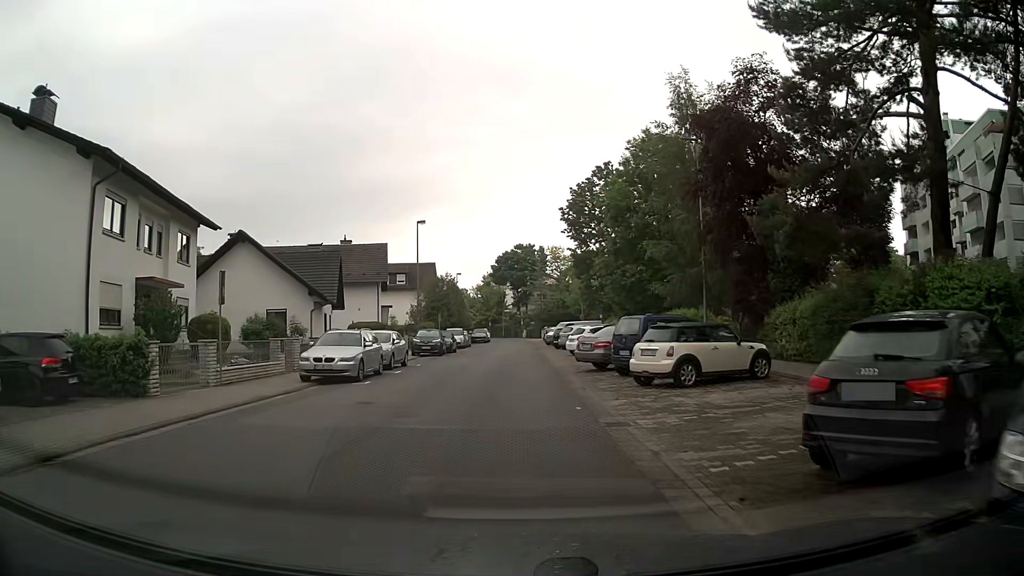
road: residential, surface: asphalt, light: Day
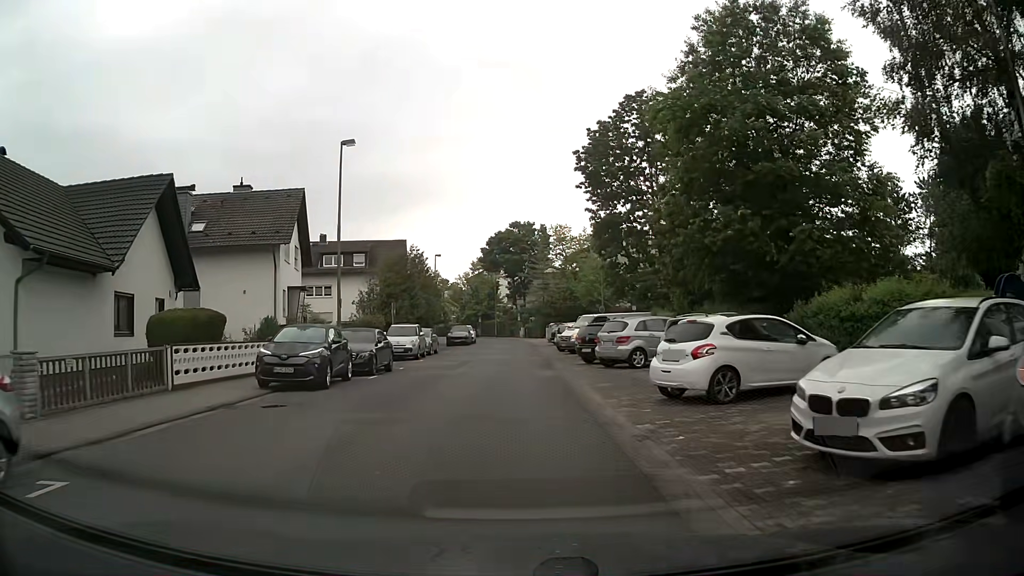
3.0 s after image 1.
(+0.4, +23.2) m; +1°
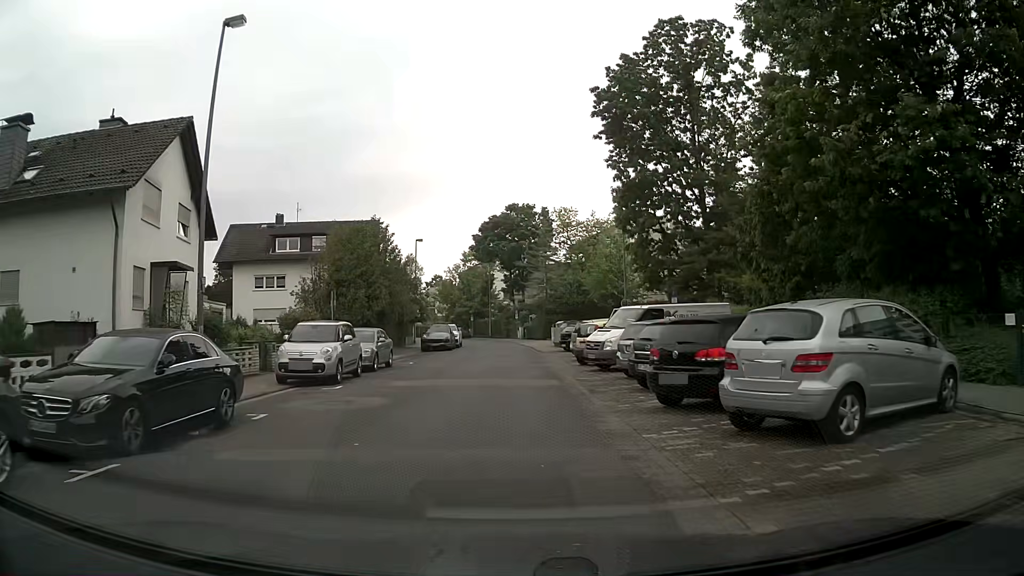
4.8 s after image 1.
(-0.1, +13.9) m; +1°
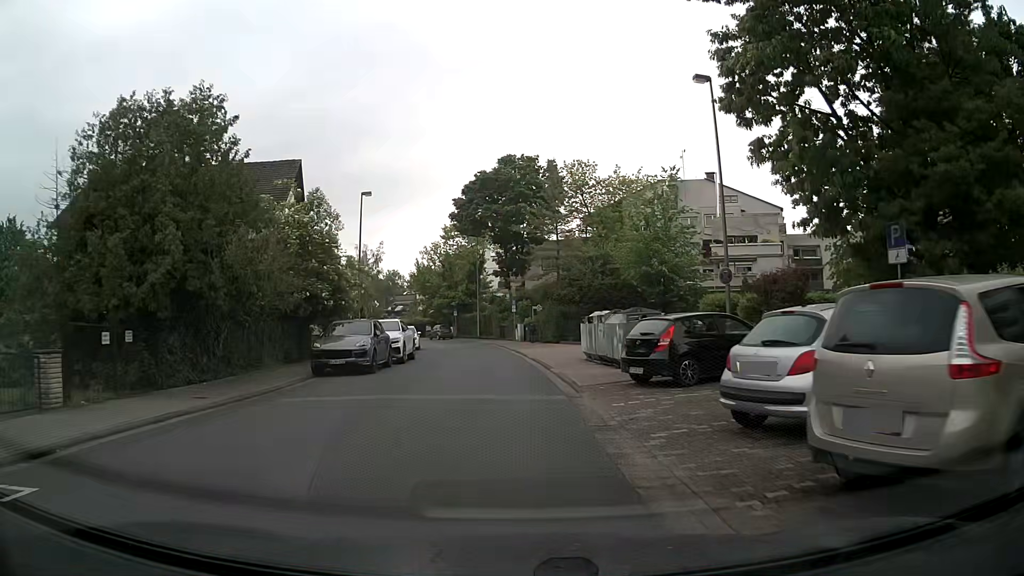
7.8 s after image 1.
(-0.3, +23.2) m; -1°
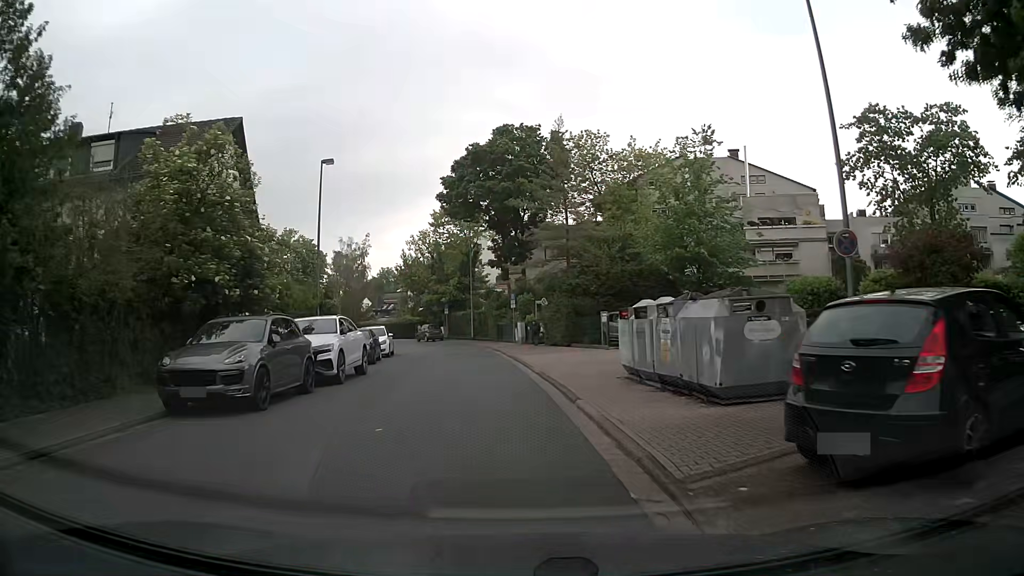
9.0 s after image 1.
(+0.1, +9.3) m; 0°
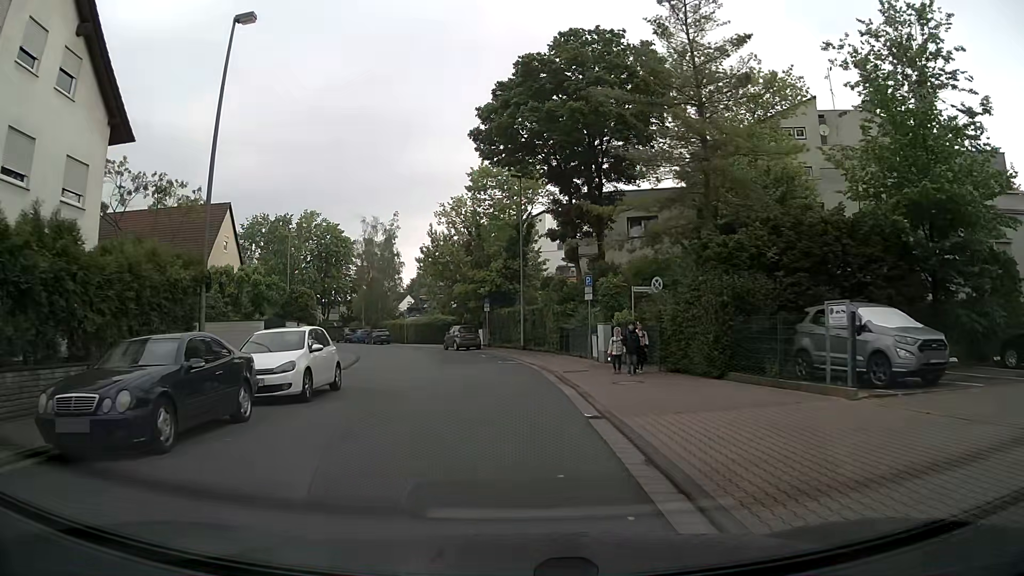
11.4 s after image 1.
(-0.6, +18.5) m; -4°
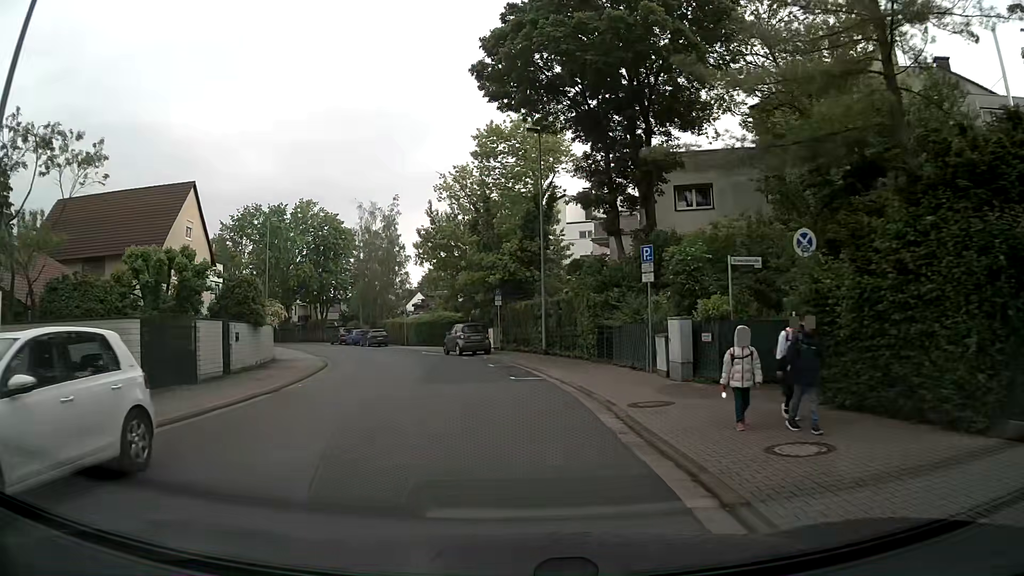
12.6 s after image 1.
(-0.1, +9.2) m; -1°
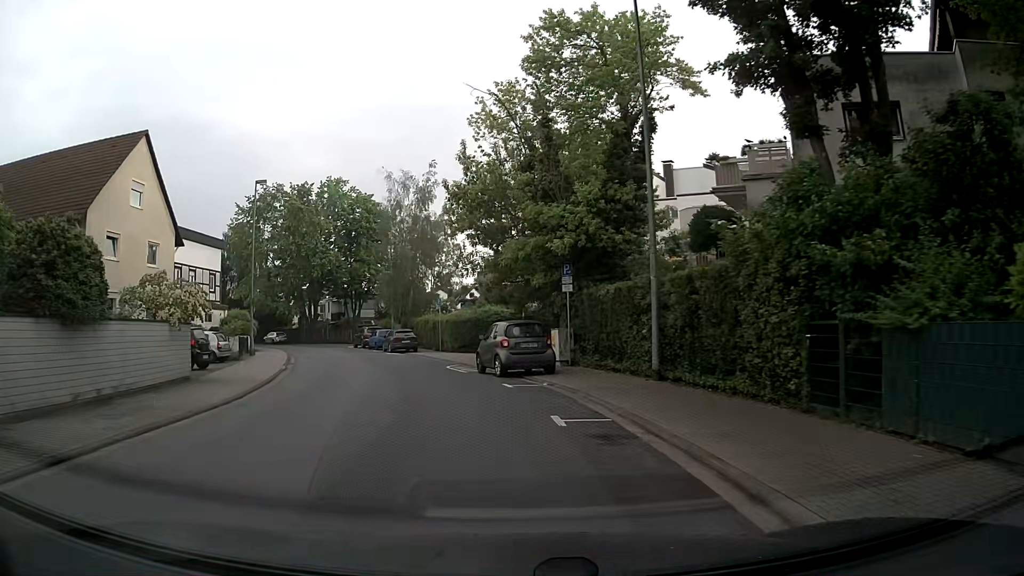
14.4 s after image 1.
(-0.5, +13.9) m; -6°
(-1, +10) (-3, +20) (-5, +29) (-8, +39) (-12, +48) (-16, +57) (-22, +65) (-29, +73) (-36, +80) (-43, +87) m
